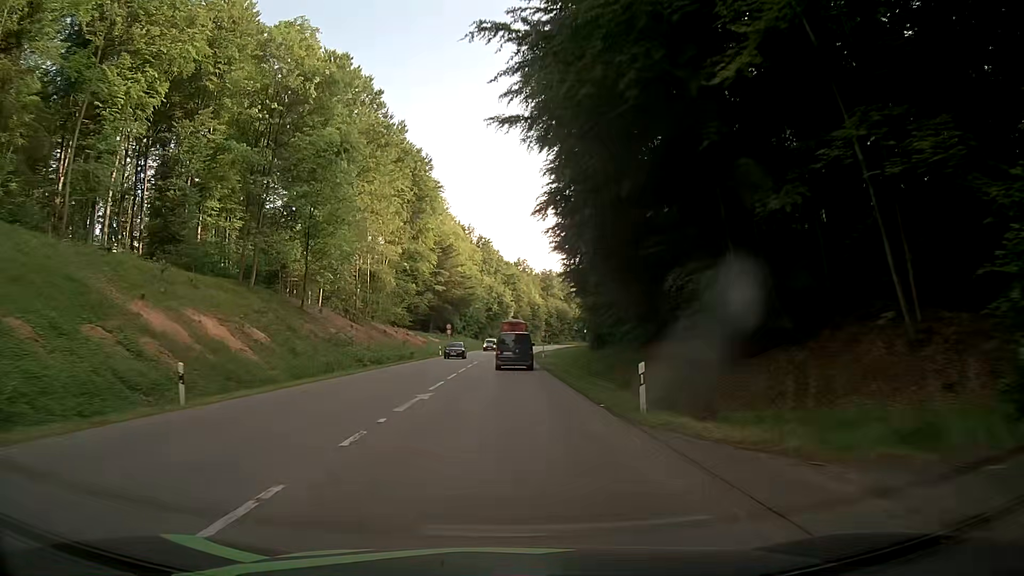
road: secondary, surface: asphalt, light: Day
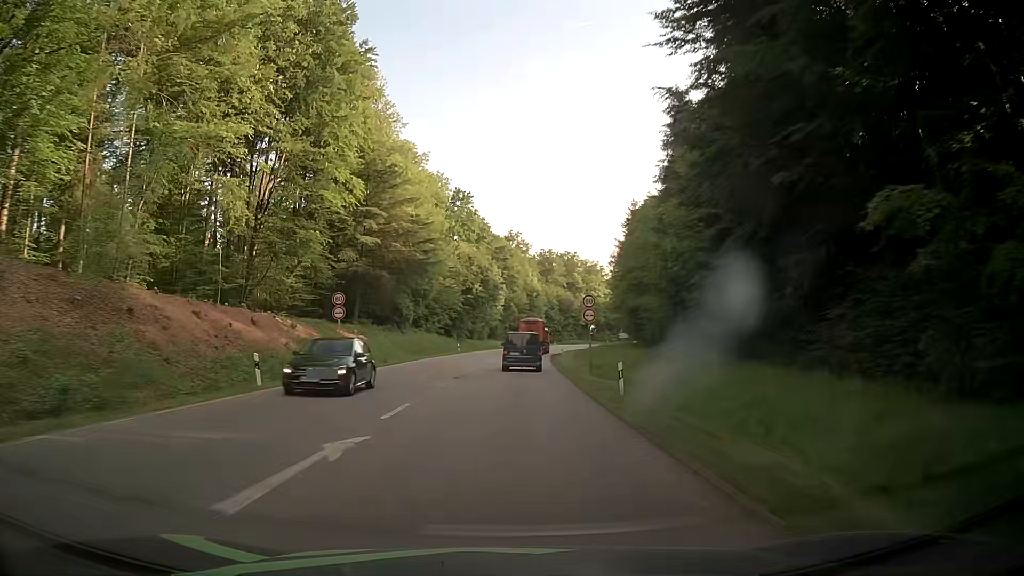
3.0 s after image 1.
(+0.8, +50.9) m; +2°
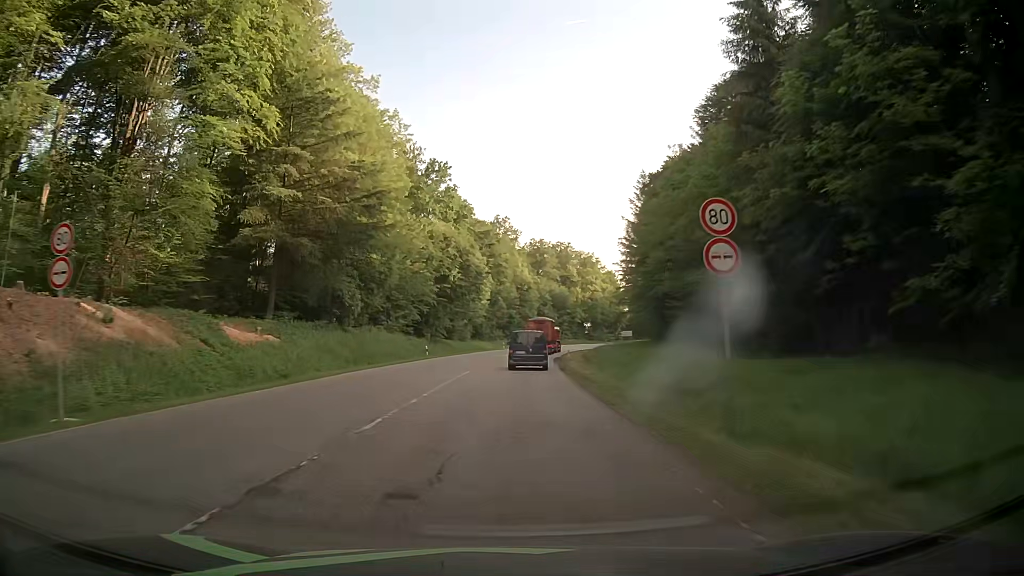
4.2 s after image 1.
(+0.1, +20.1) m; +1°
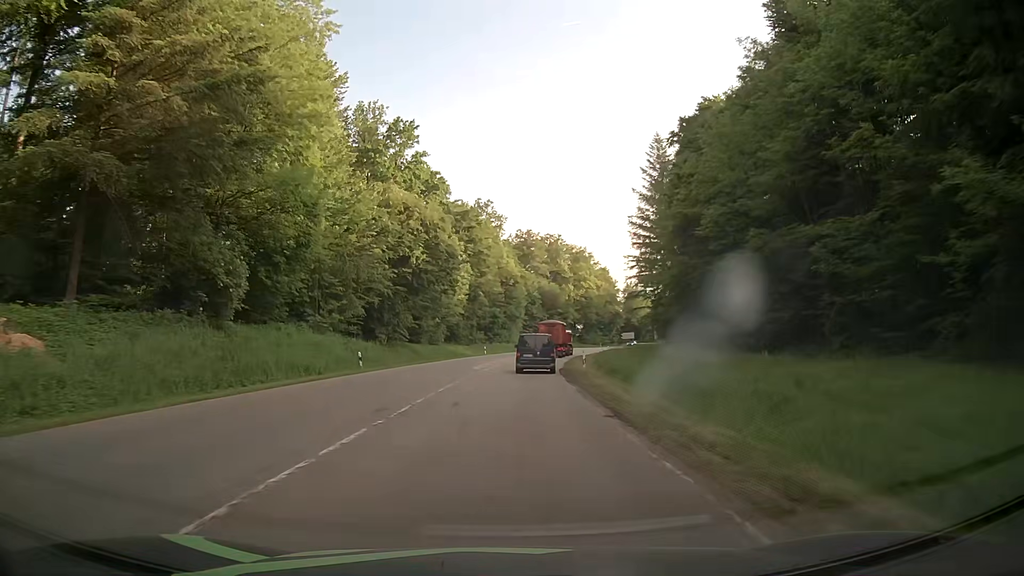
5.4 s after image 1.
(+0.3, +20.0) m; +2°
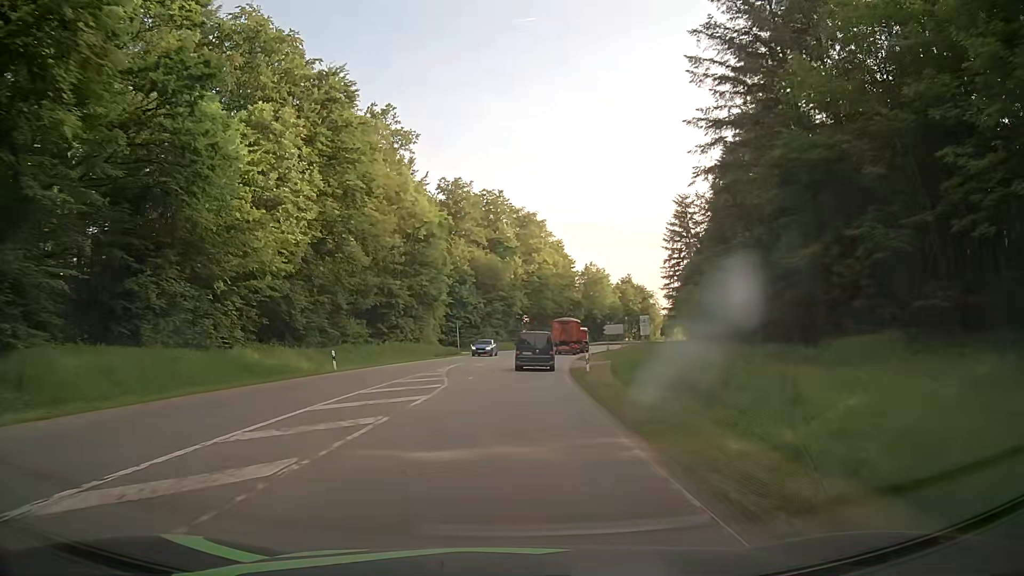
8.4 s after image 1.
(+2.0, +49.8) m; +5°
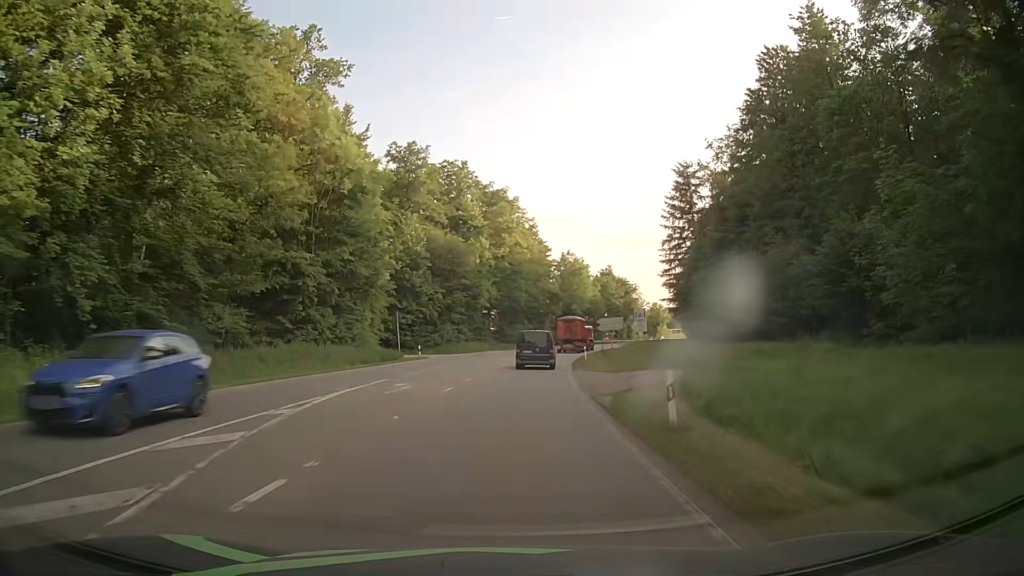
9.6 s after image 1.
(+0.4, +19.9) m; +3°
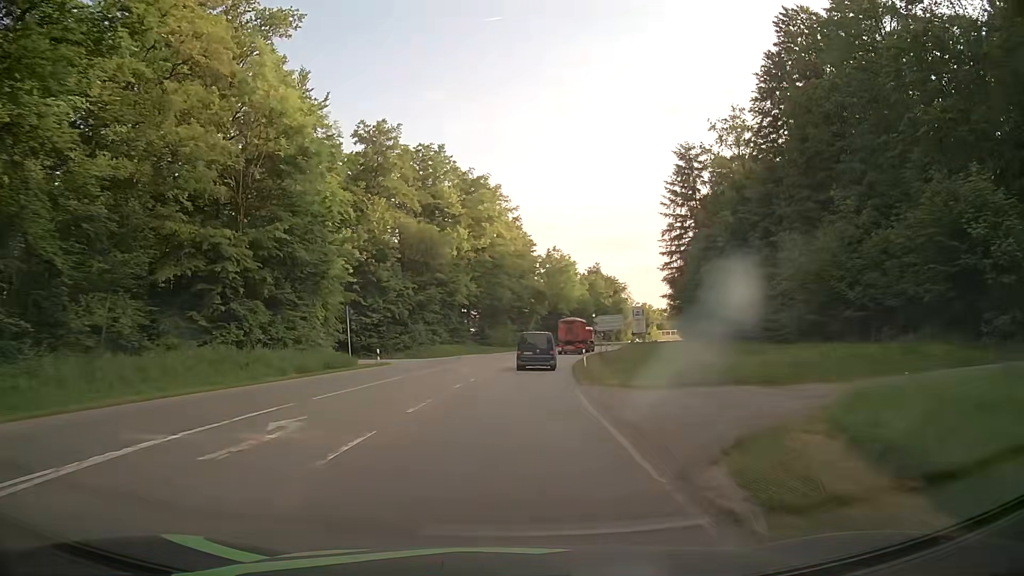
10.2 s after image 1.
(+0.1, +10.0) m; +1°
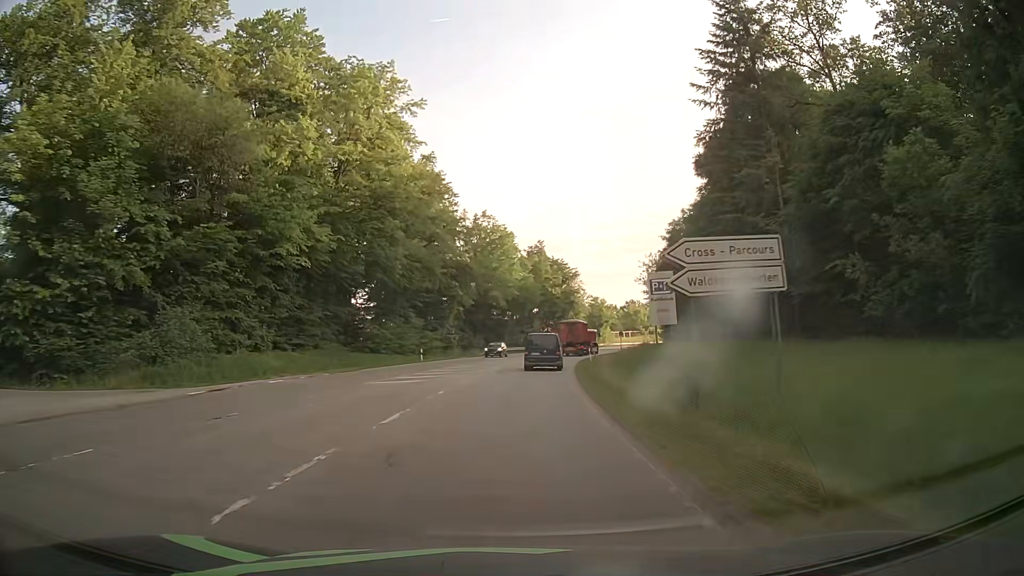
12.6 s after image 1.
(+2.3, +40.7) m; +6°
(0, +10) (+1, +20) (+1, +30) (+2, +40) (+4, +50) (+5, +60) (+7, +70) (+9, +79) (+12, +89) (+15, +99) m
